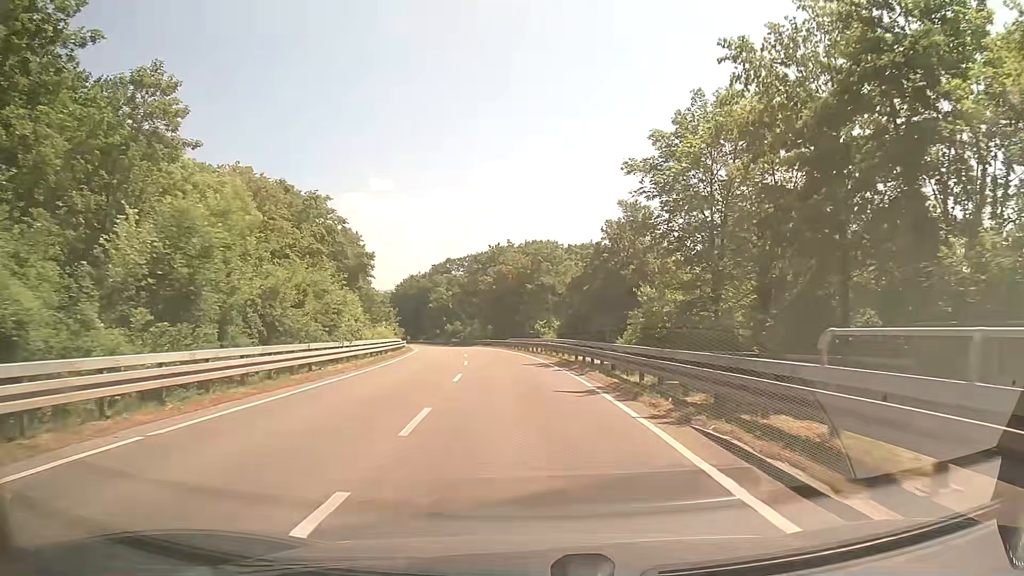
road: secondary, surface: asphalt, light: Day
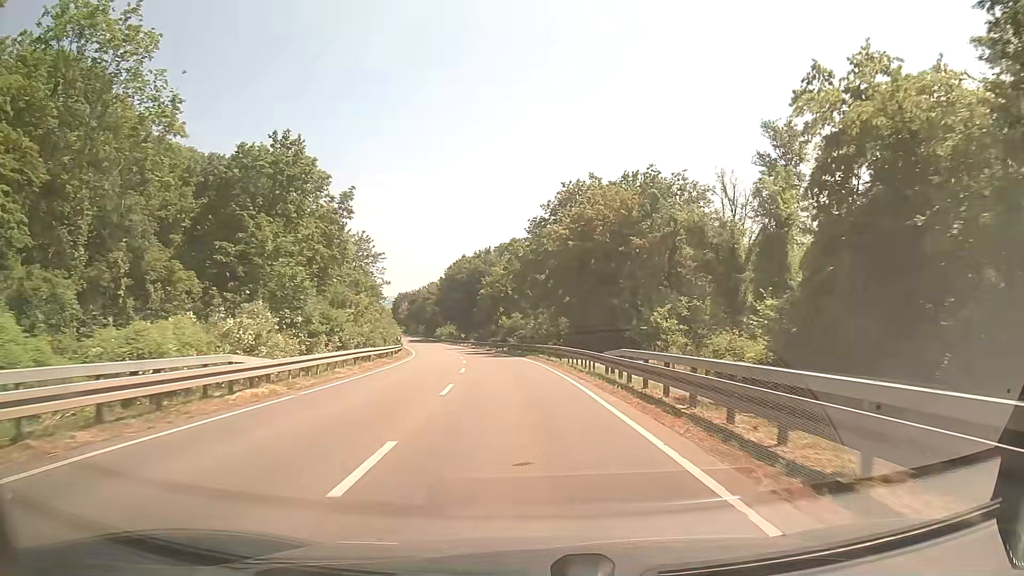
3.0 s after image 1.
(-2.3, +39.0) m; -6°
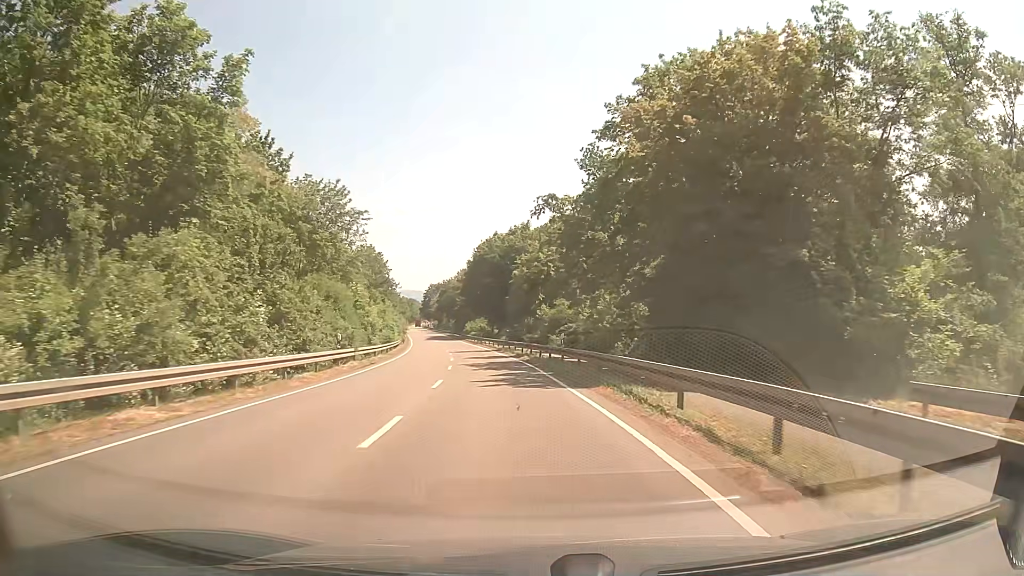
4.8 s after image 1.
(-0.8, +25.2) m; -4°
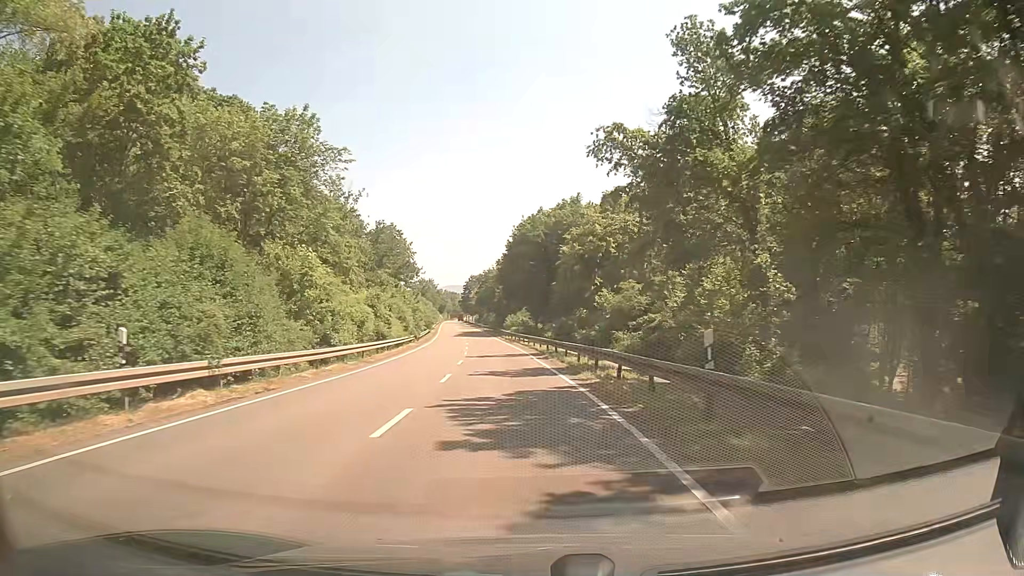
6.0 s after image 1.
(-0.6, +17.6) m; -4°
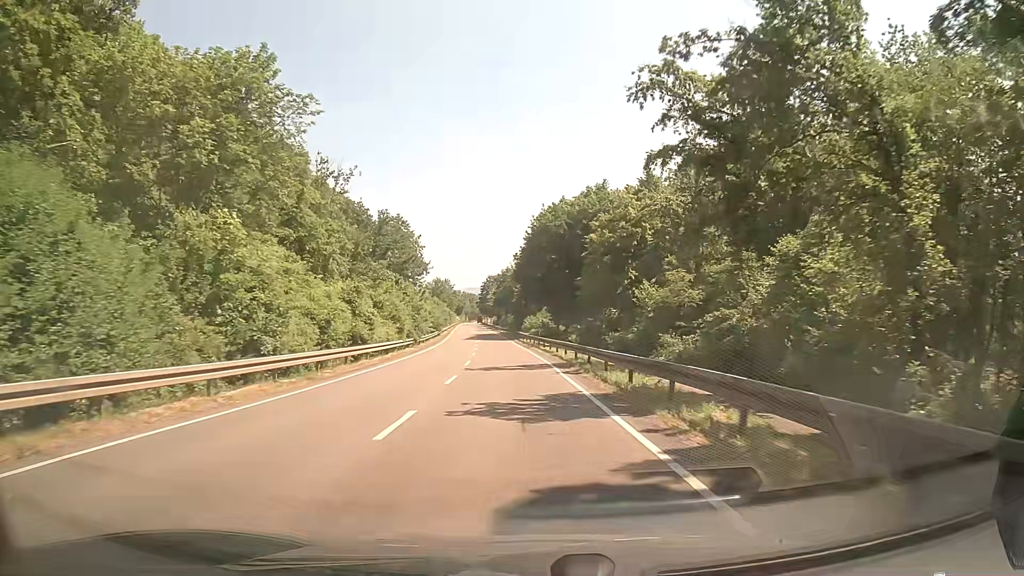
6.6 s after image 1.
(-0.1, +9.1) m; -2°
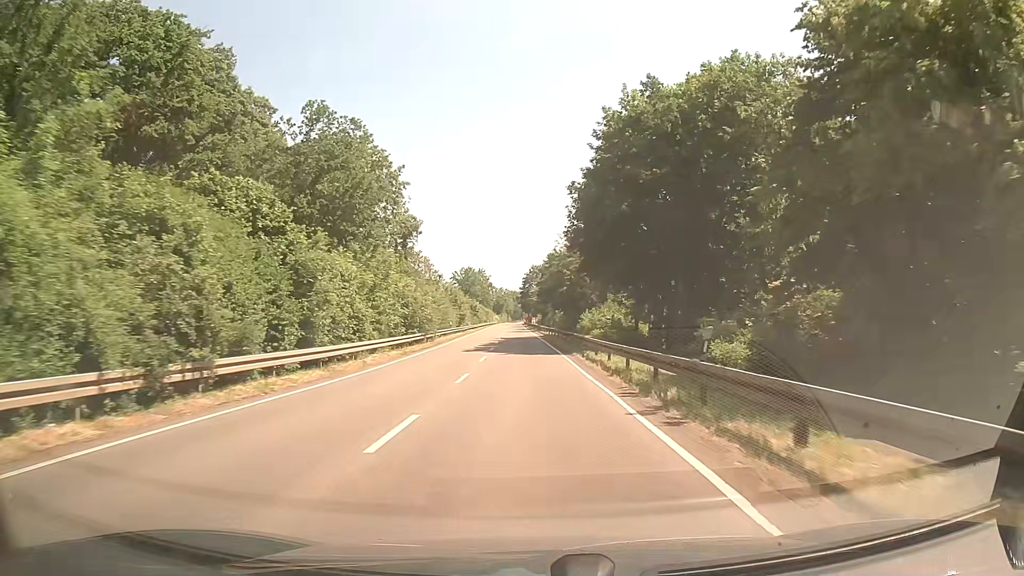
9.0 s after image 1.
(-1.5, +37.5) m; -4°
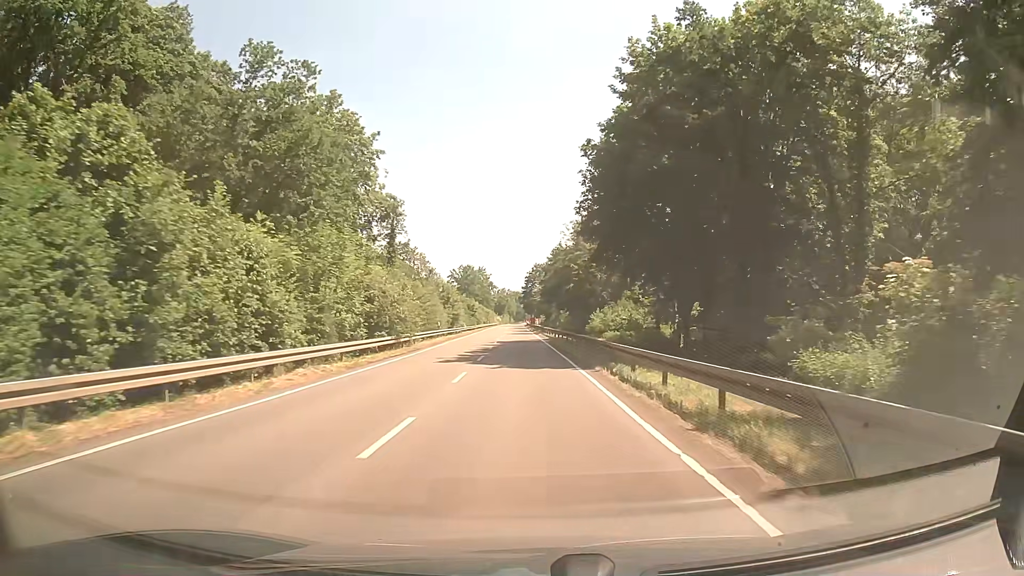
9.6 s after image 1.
(0.0, +9.2) m; 0°
